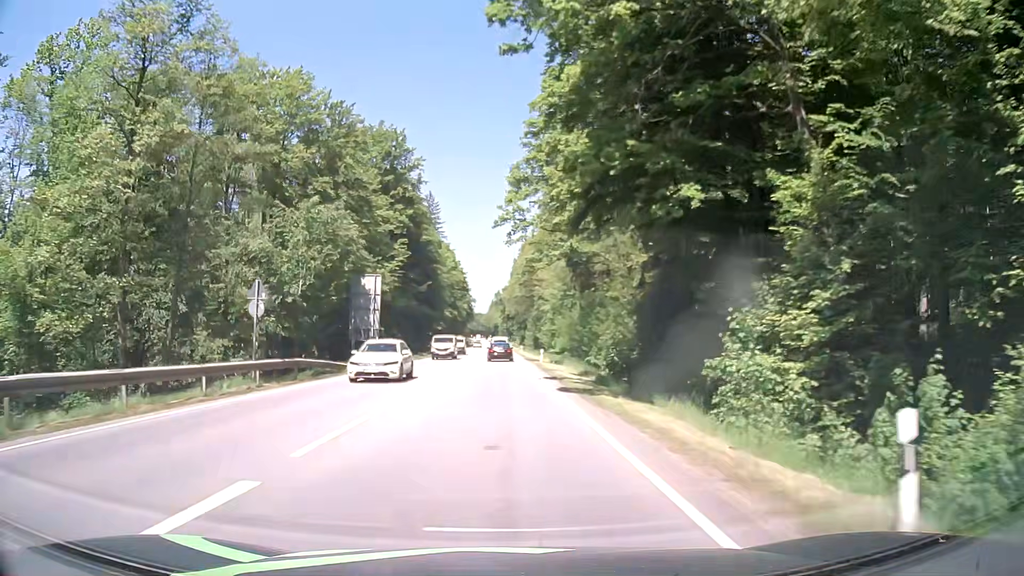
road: secondary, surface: asphalt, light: Day
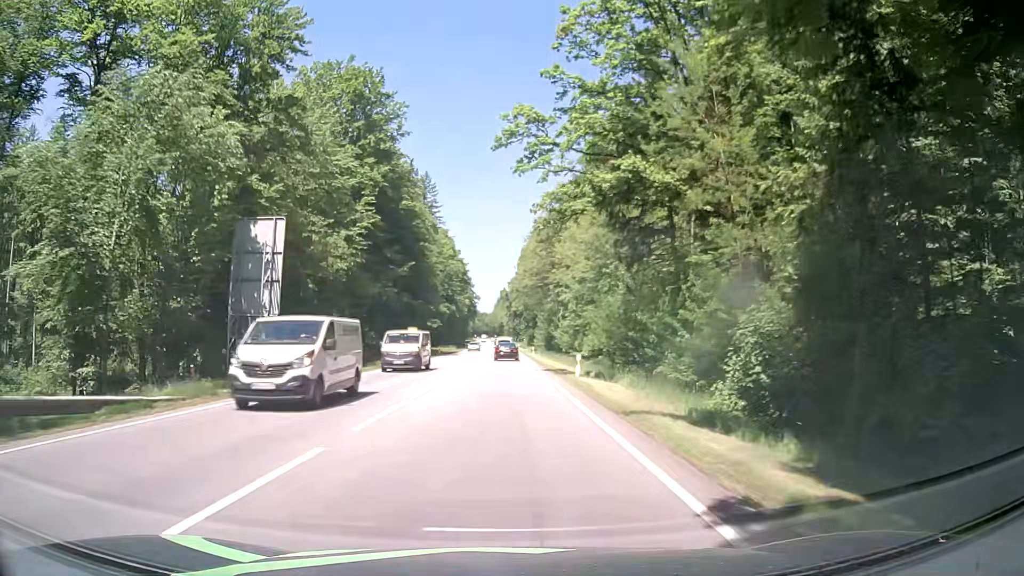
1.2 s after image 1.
(-0.1, +21.4) m; 0°
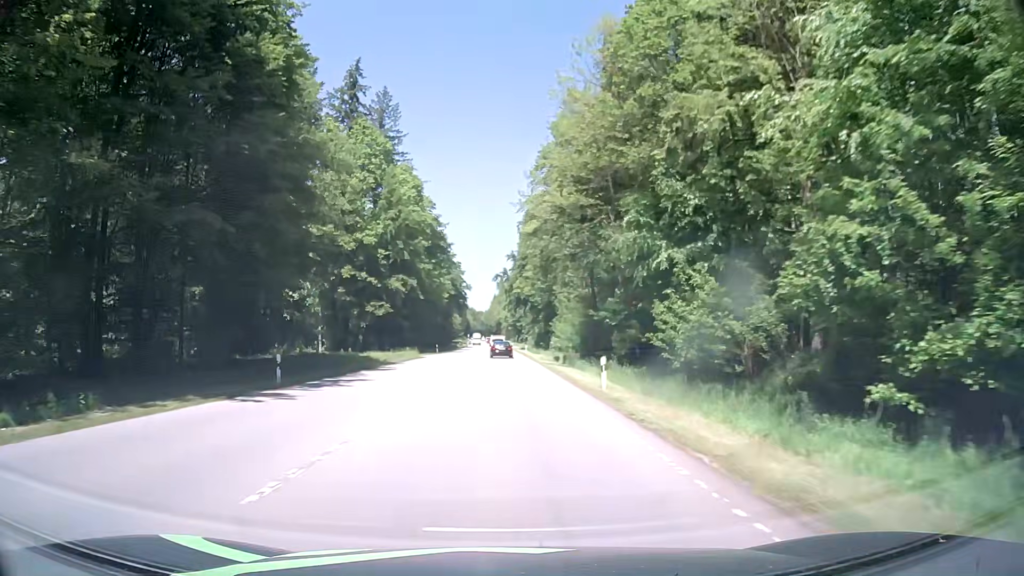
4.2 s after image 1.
(-0.2, +53.6) m; 0°
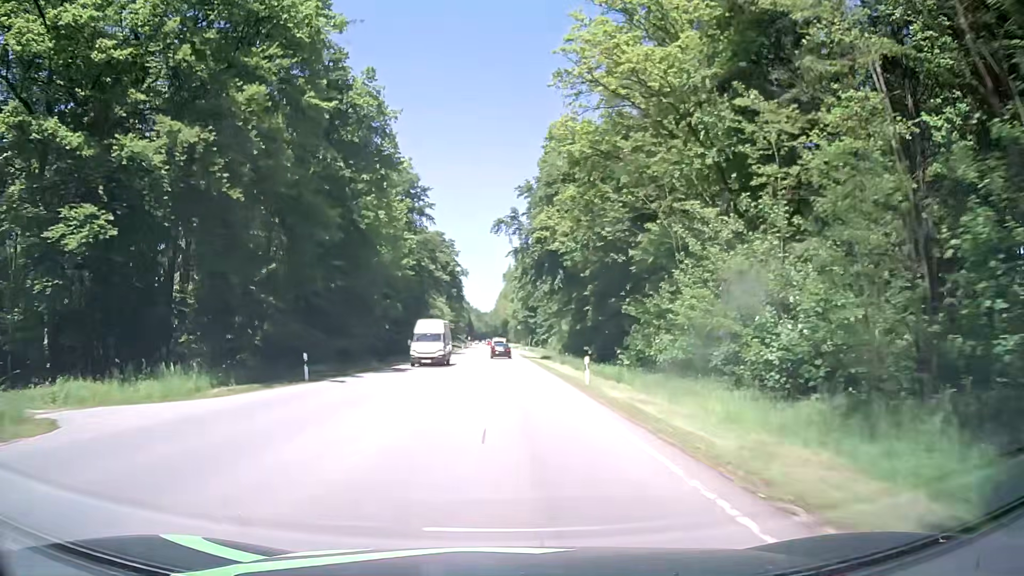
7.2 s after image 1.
(-0.3, +53.6) m; -1°
(0, +10) (0, +20) (0, +30) (0, +40) (0, +50) (0, +60) (0, +70) (0, +80) (0, +90) (0, +100) m
